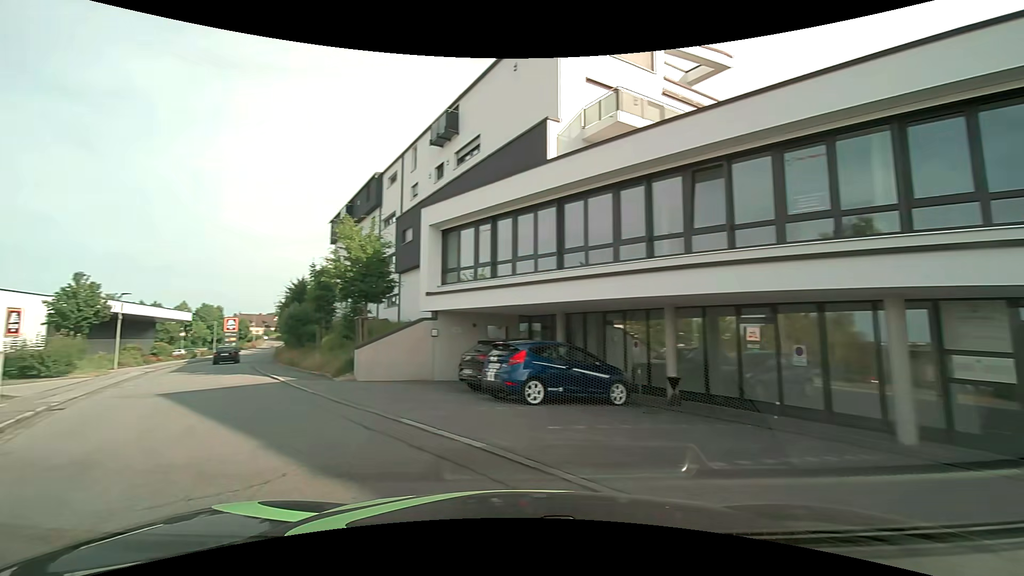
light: Day
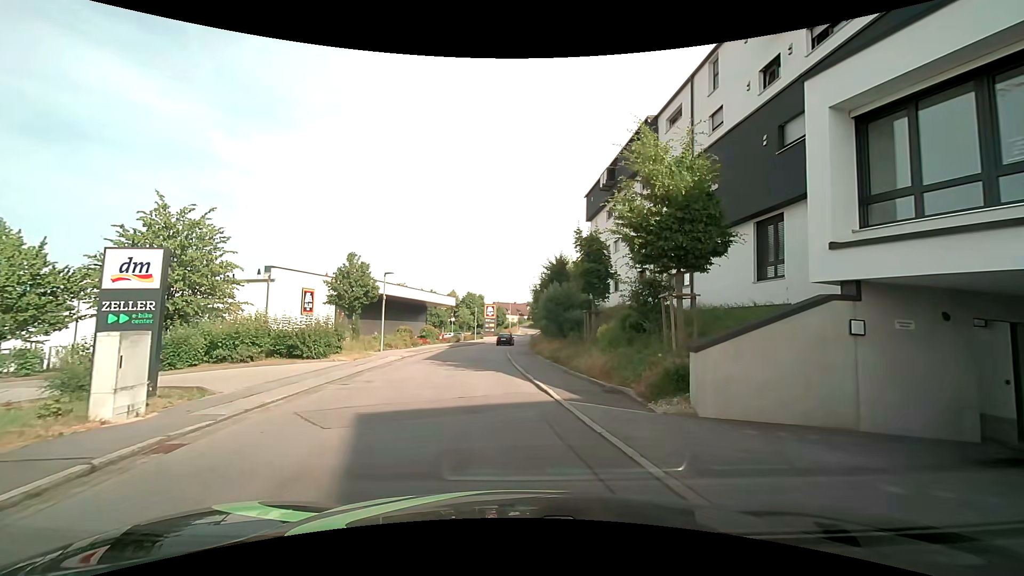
(-4.1, +8.5) m; -30°
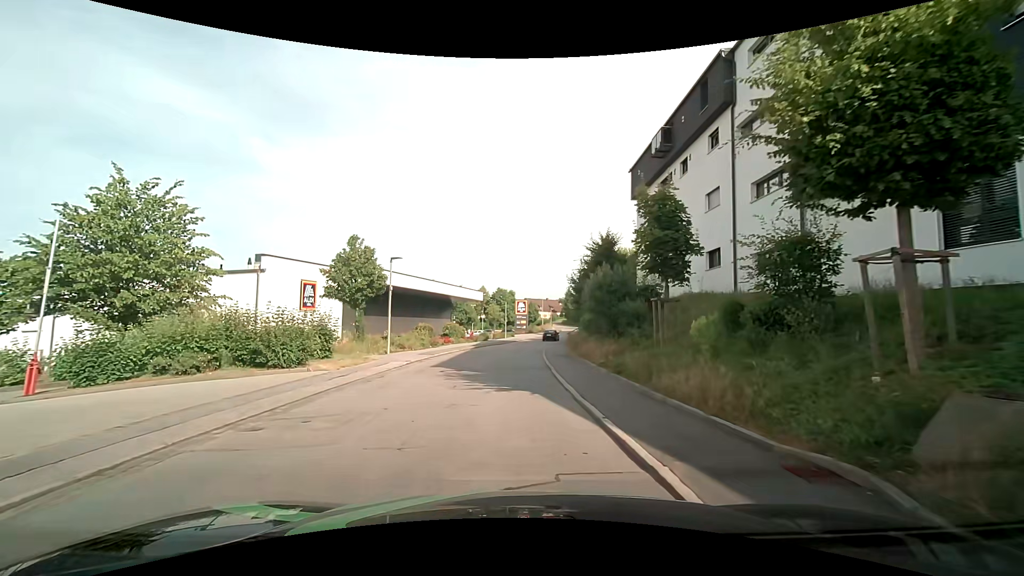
(-0.2, +6.4) m; -4°
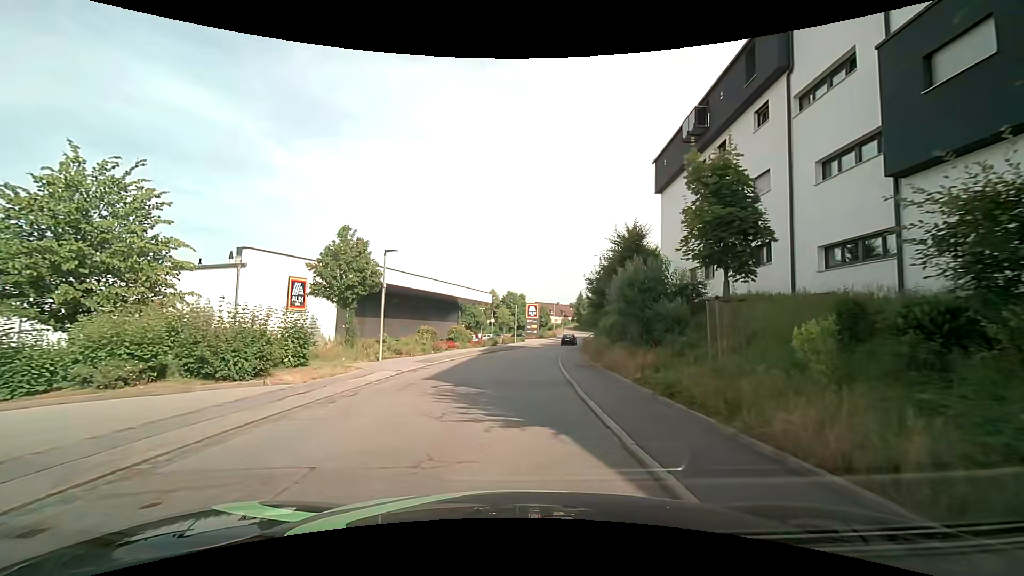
(-0.1, +3.6) m; -2°
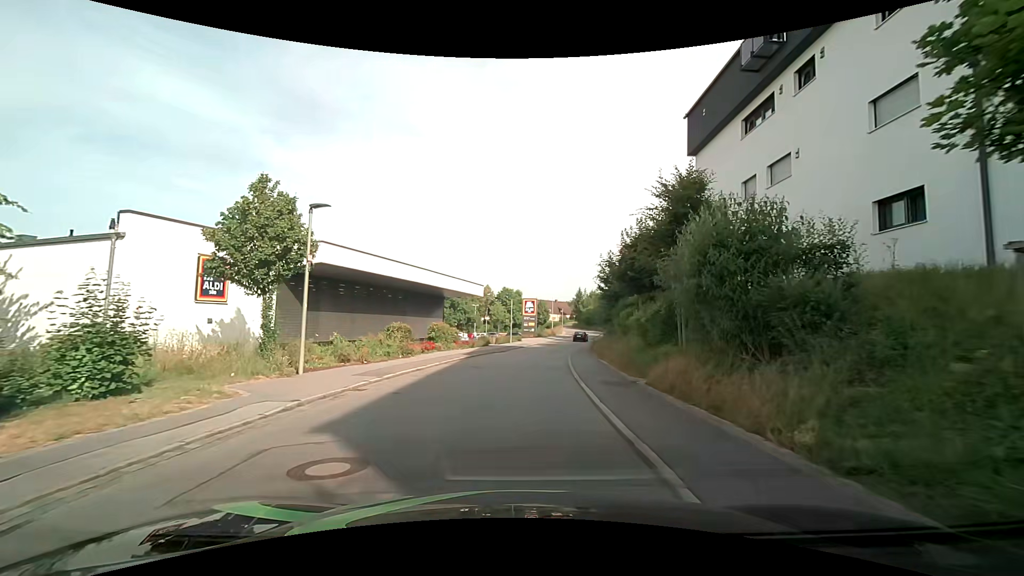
(+0.1, +7.9) m; +1°
